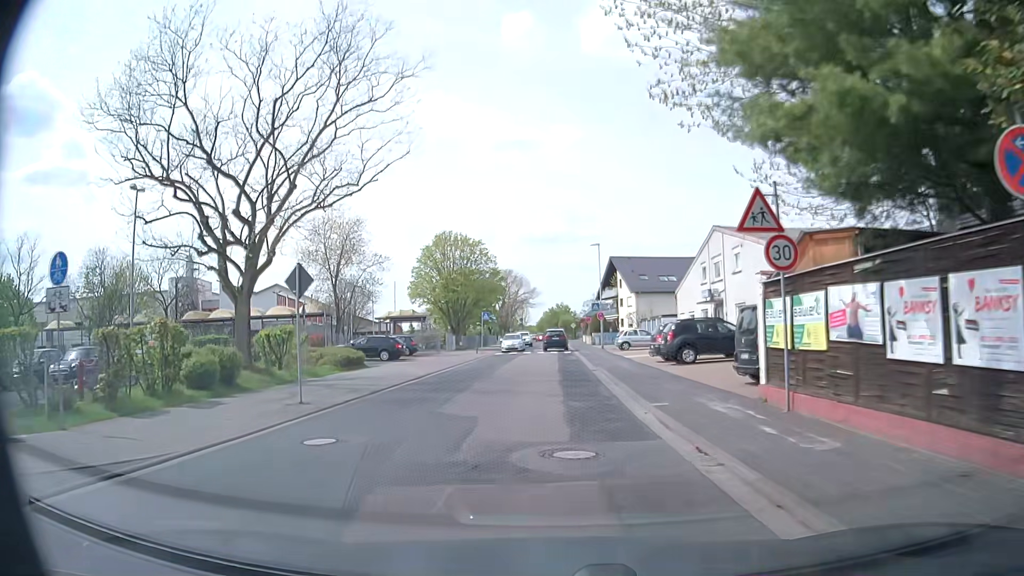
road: unclassified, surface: asphalt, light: Day
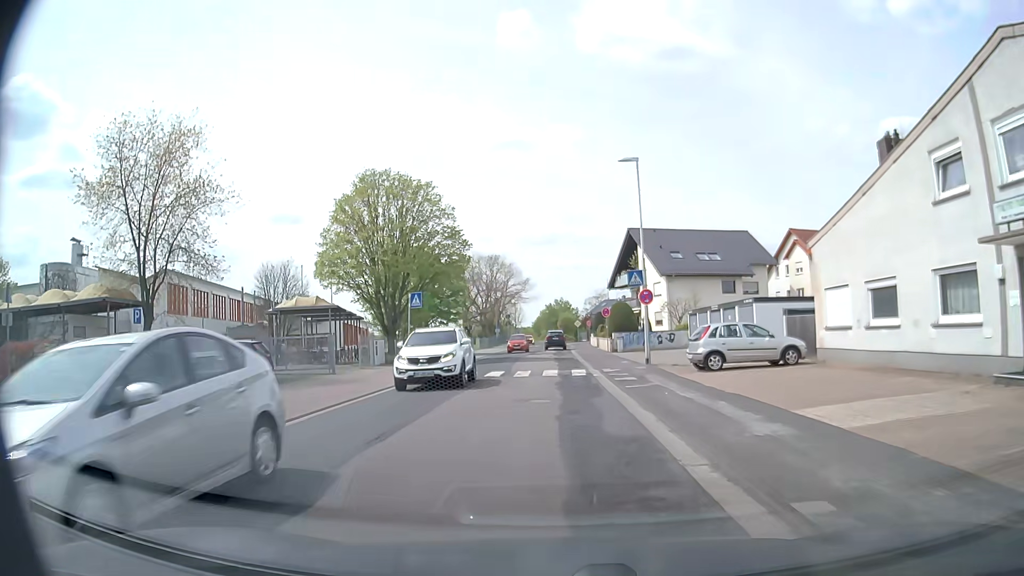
(-0.1, +26.2) m; 0°
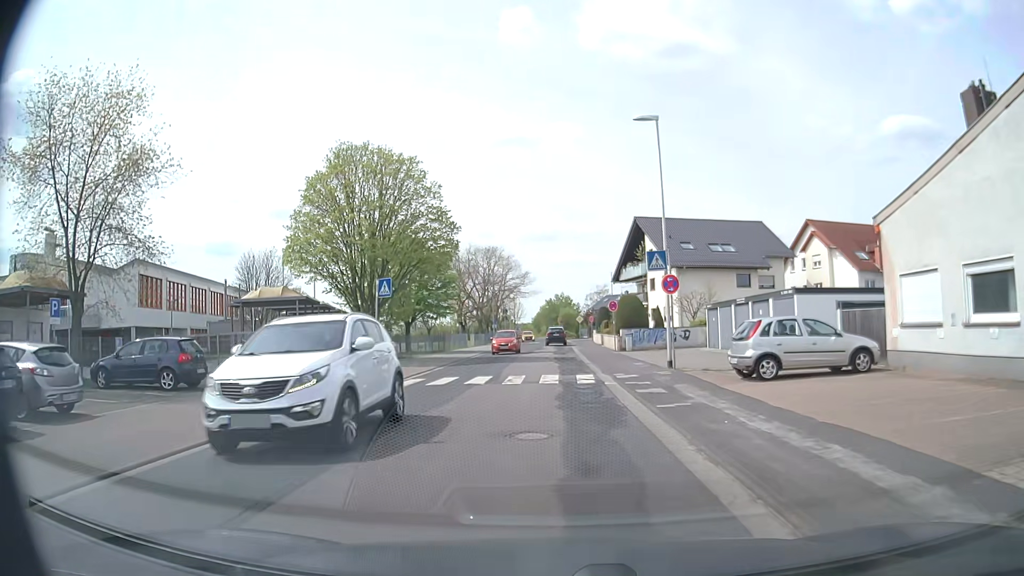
(-0.1, +5.1) m; 0°
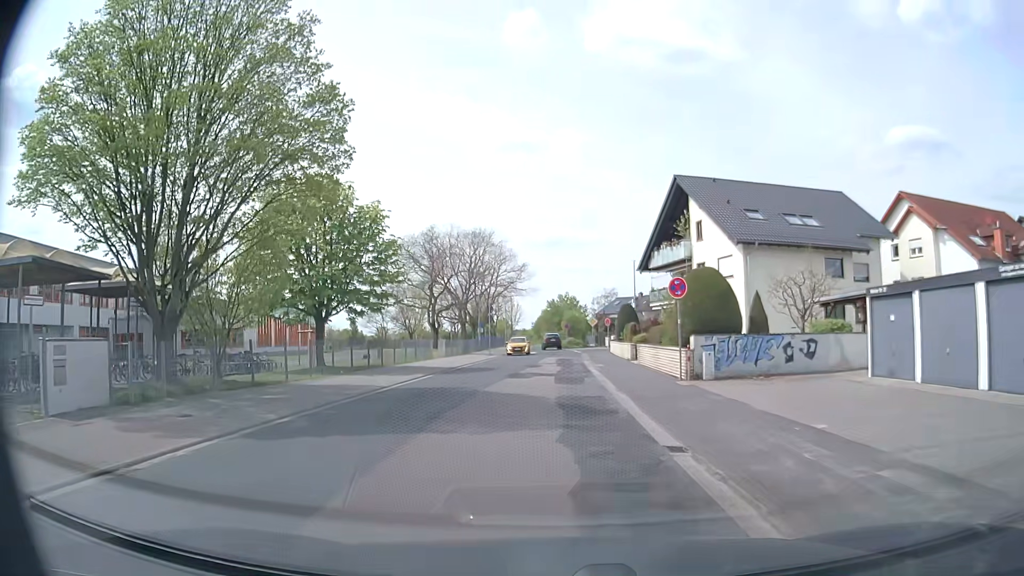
(-0.1, +20.0) m; -1°
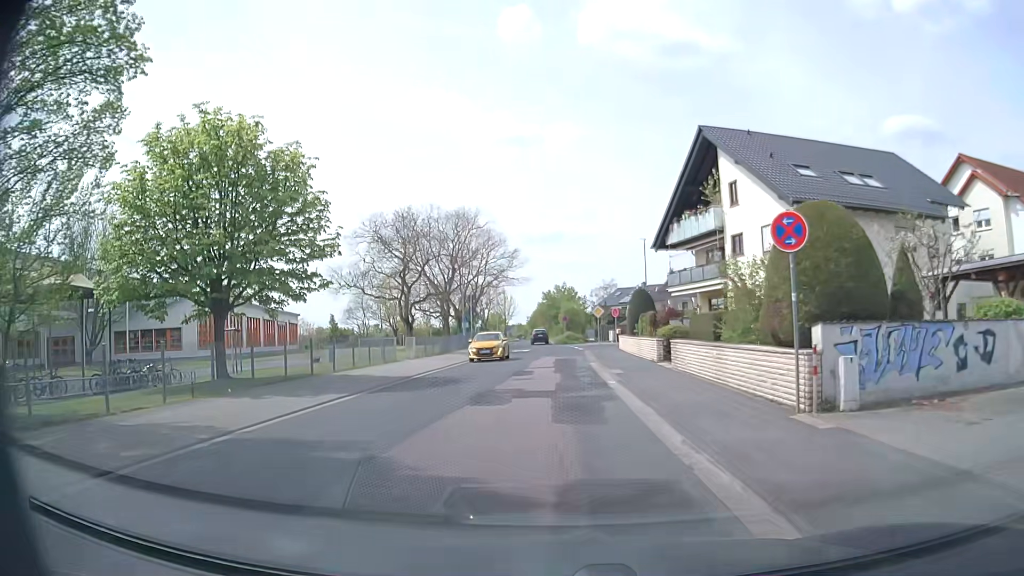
(+0.1, +9.7) m; 0°
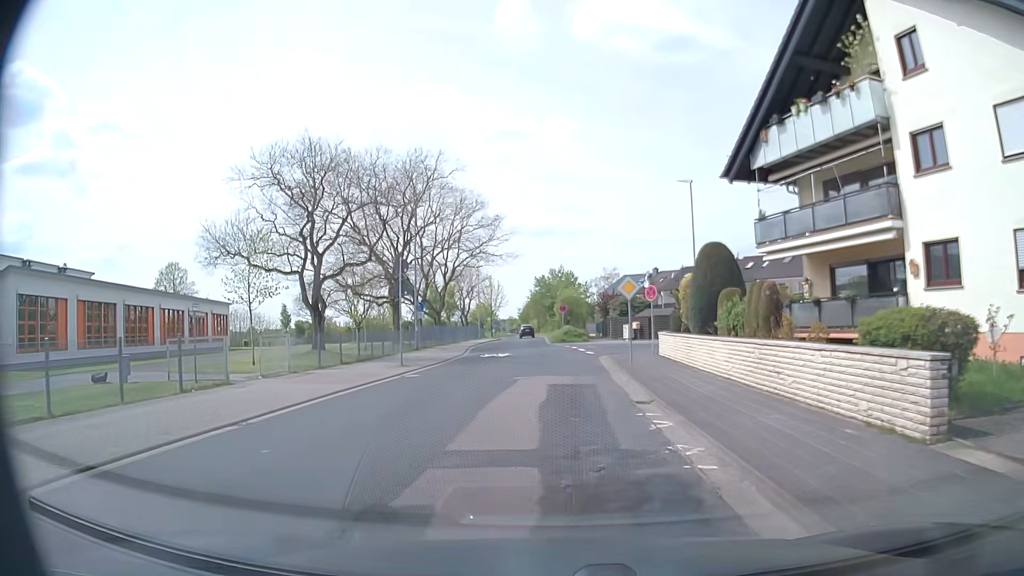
(+0.1, +19.1) m; +1°
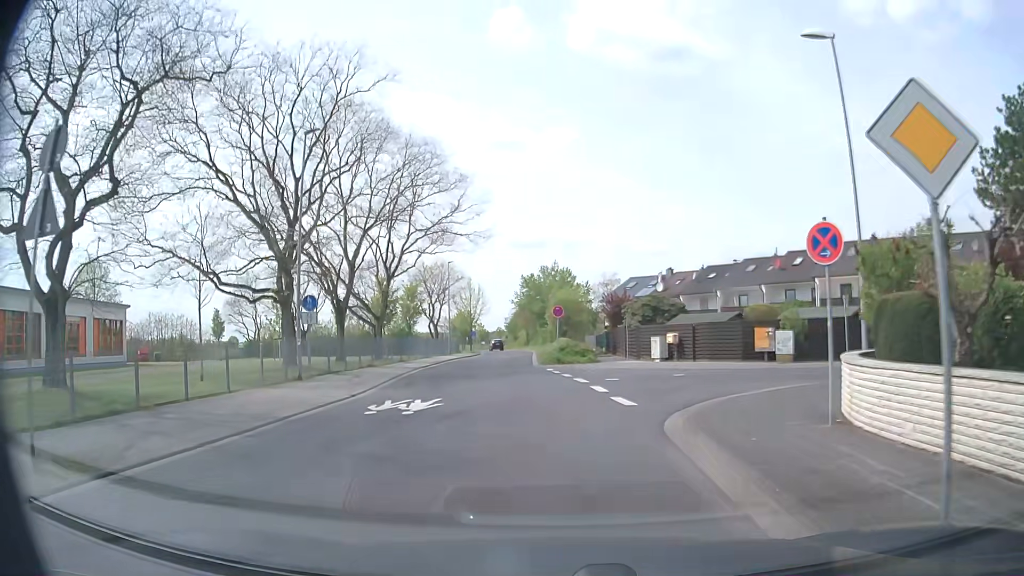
(+0.1, +18.6) m; 0°
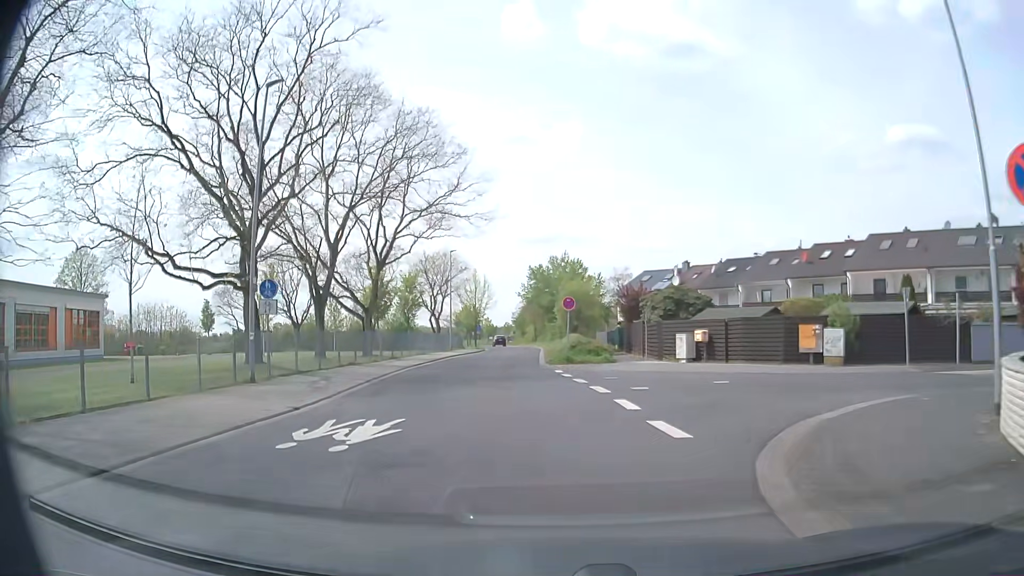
(+0.1, +4.6) m; 0°
(0, +10) (-1, +20) (-2, +30) (-2, +40) (-2, +50) (-2, +60) (-3, +70) (-4, +80) (-5, +90) (-7, +100) m
